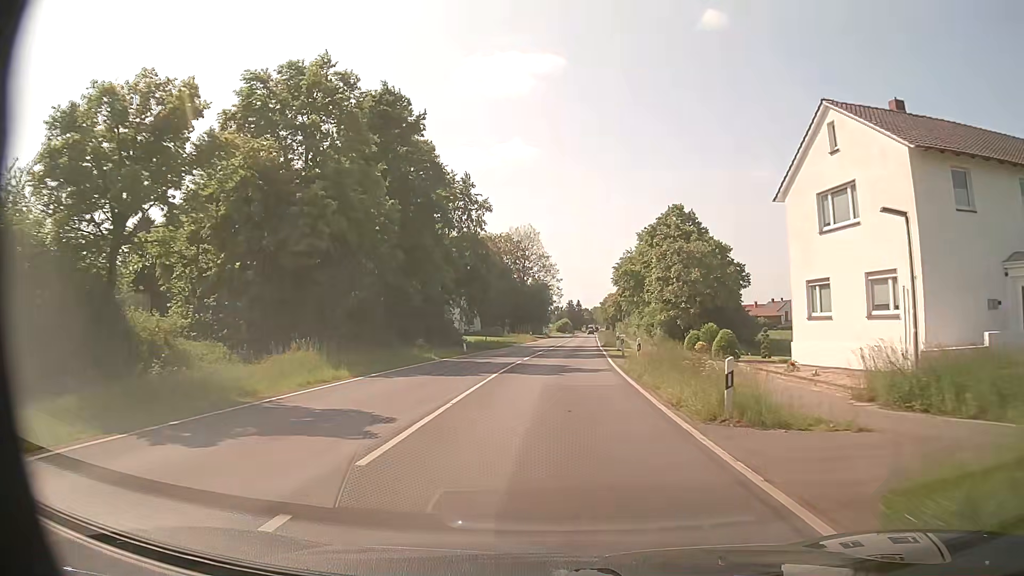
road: primary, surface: asphalt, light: Day
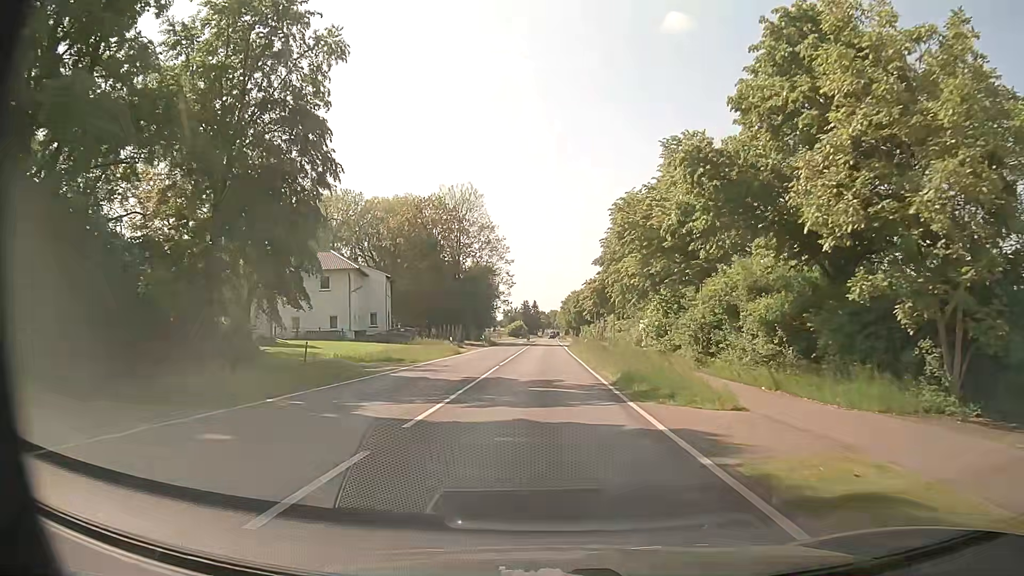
(+1.7, +38.8) m; +4°
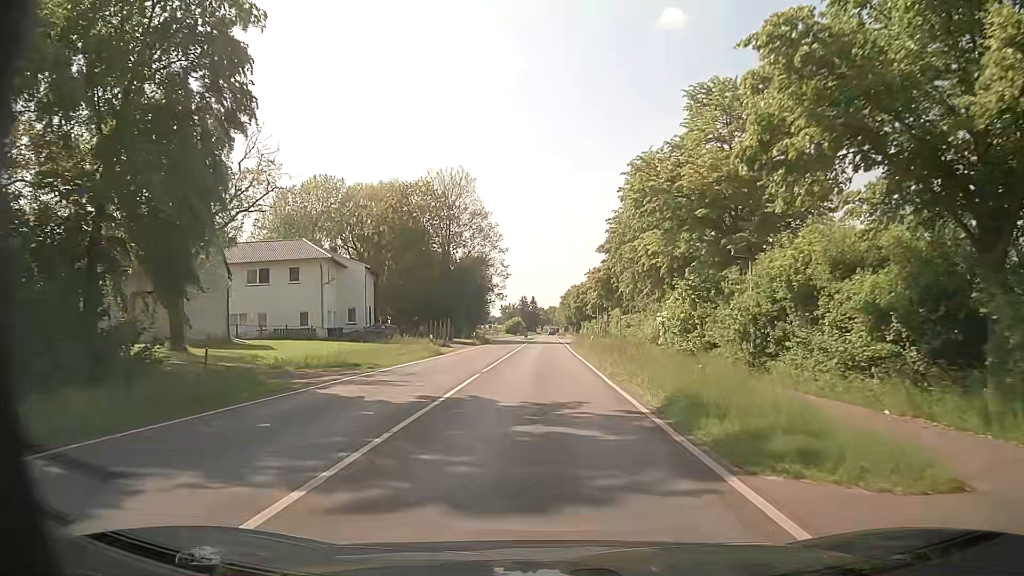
(+0.1, +7.8) m; 0°
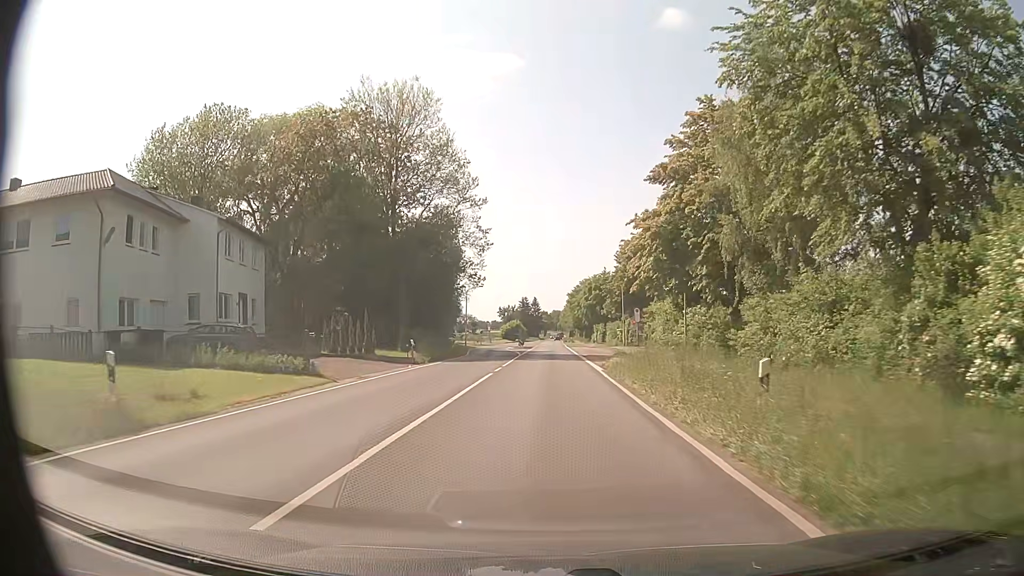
(-0.1, +31.0) m; 0°
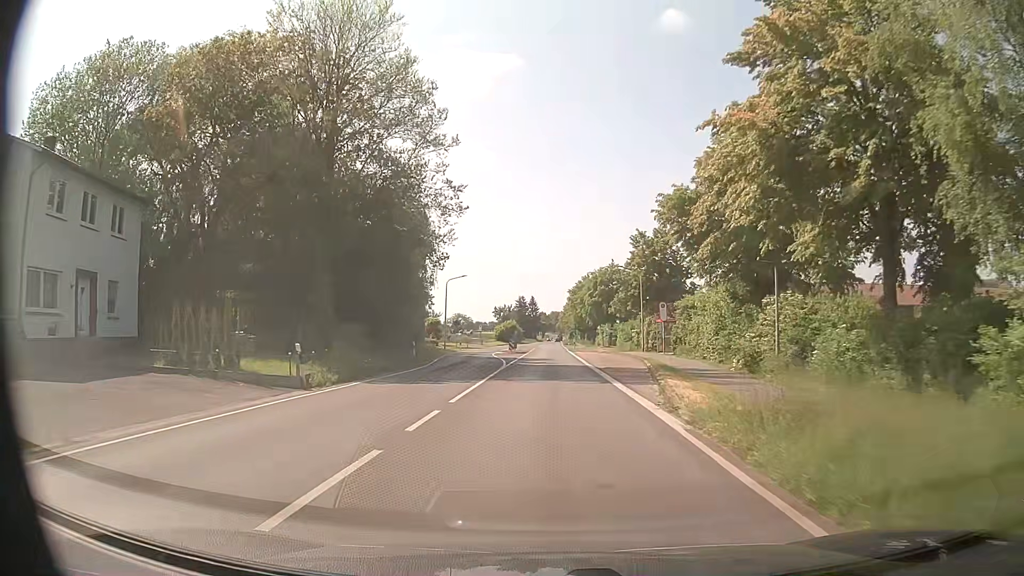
(0.0, +15.5) m; 0°
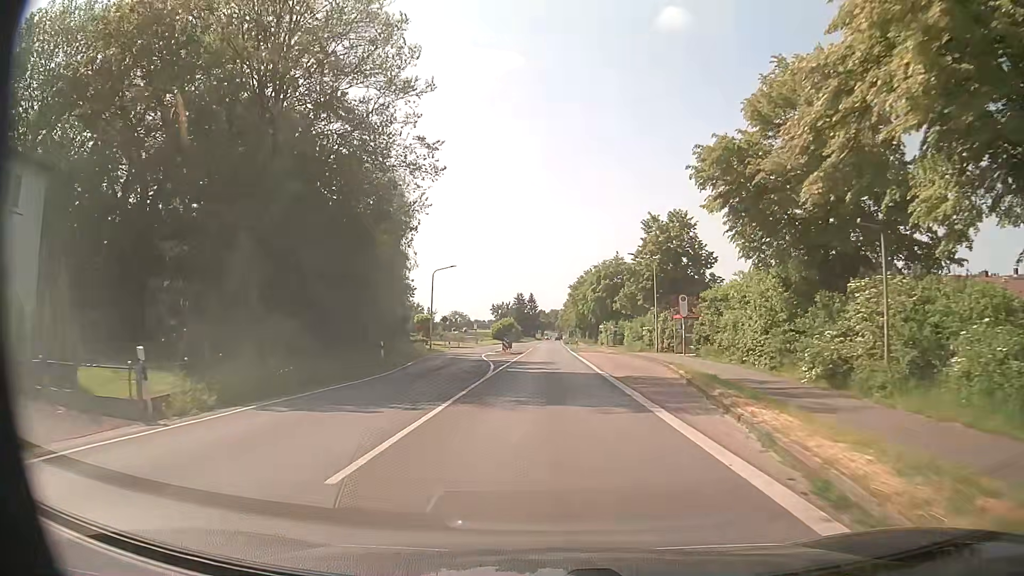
(+0.1, +7.7) m; 0°
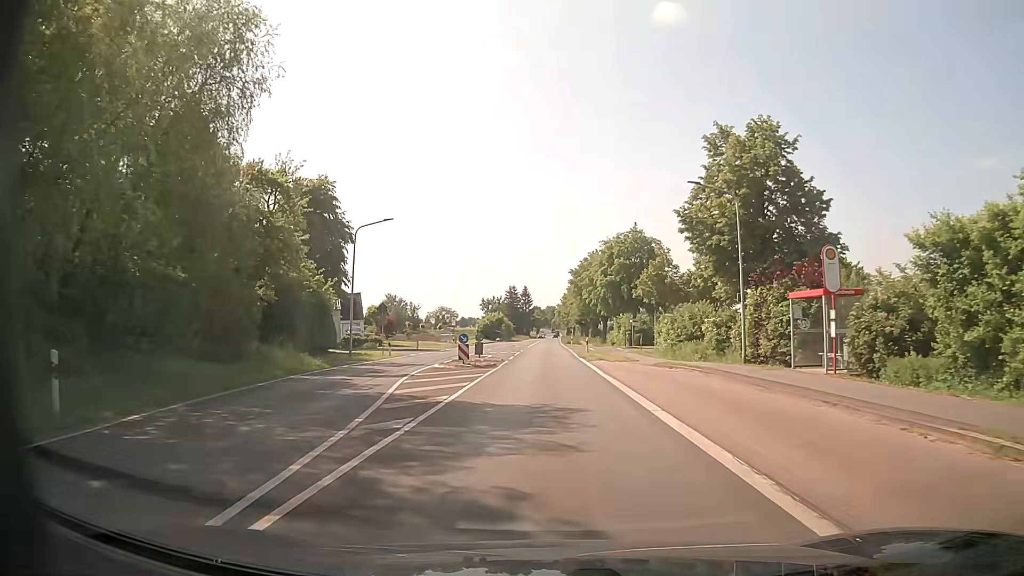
(+0.2, +23.3) m; +1°
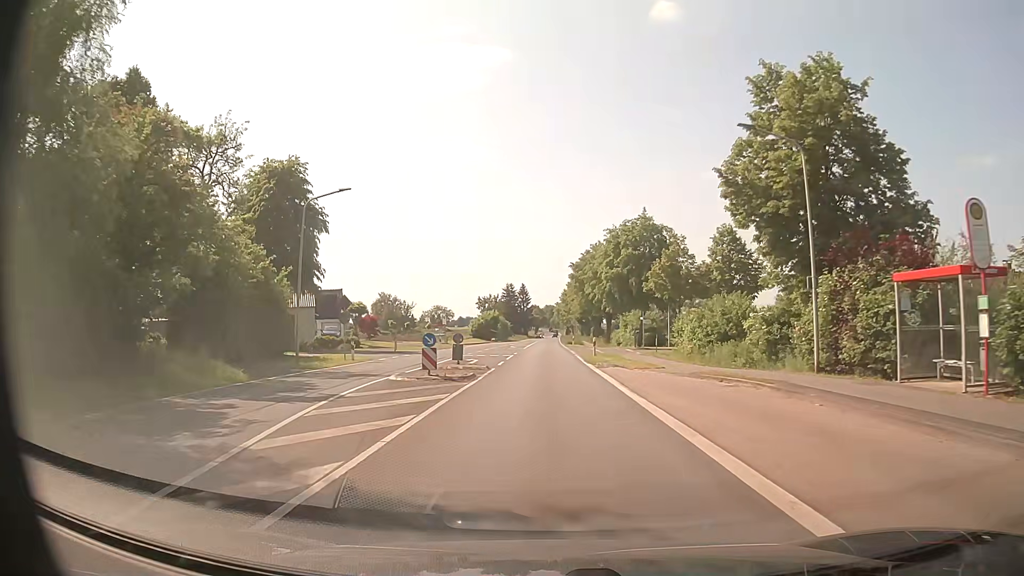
(0.0, +7.8) m; 0°
(0, +10) (0, +20) (0, +30) (0, +40) (0, +50) (0, +60) (0, +70) (0, +80) (0, +90) (0, +100) m
